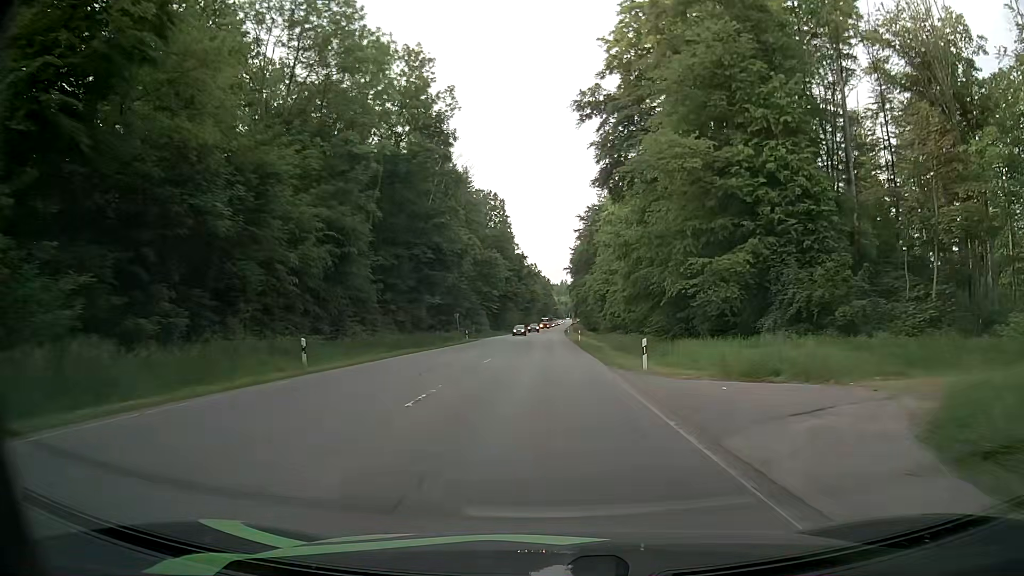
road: secondary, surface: asphalt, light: Day
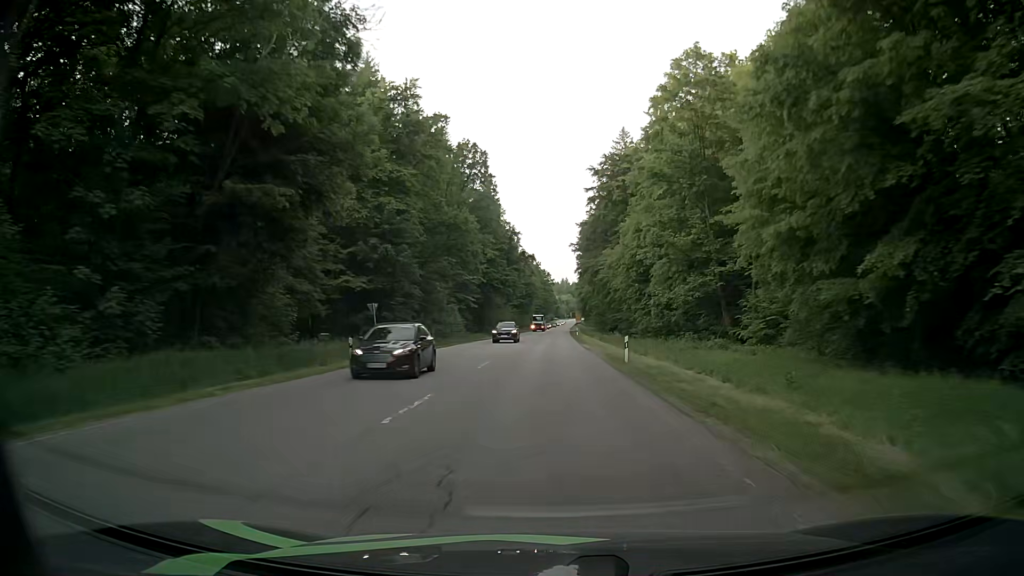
(0.0, +37.8) m; 0°
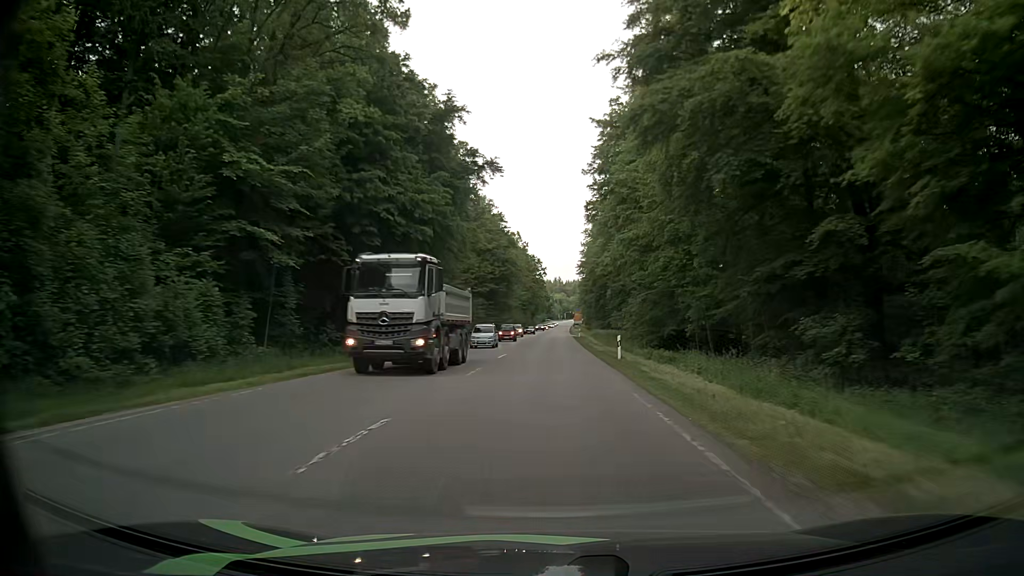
(+1.0, +63.6) m; +1°
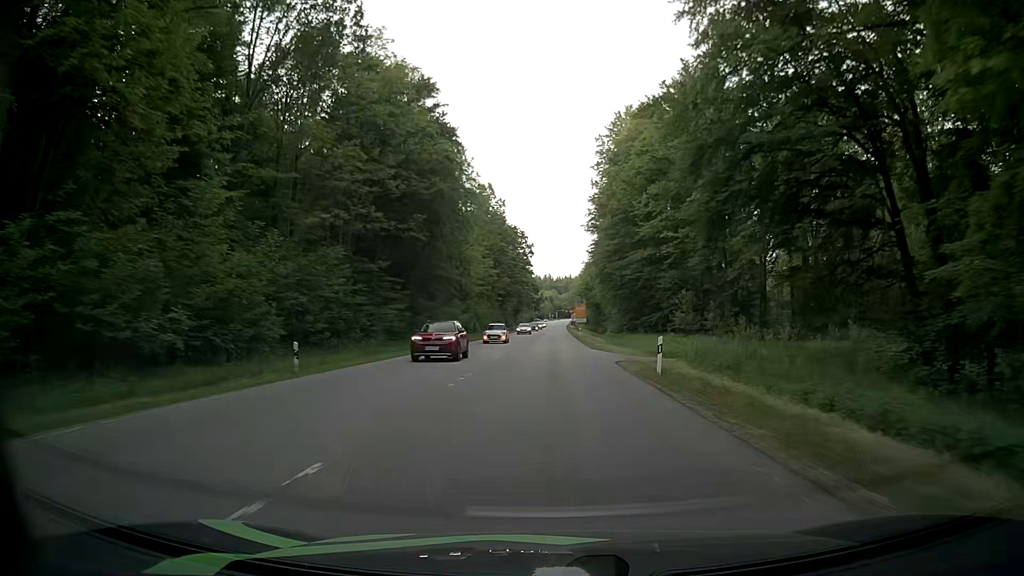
(+0.4, +63.6) m; +1°
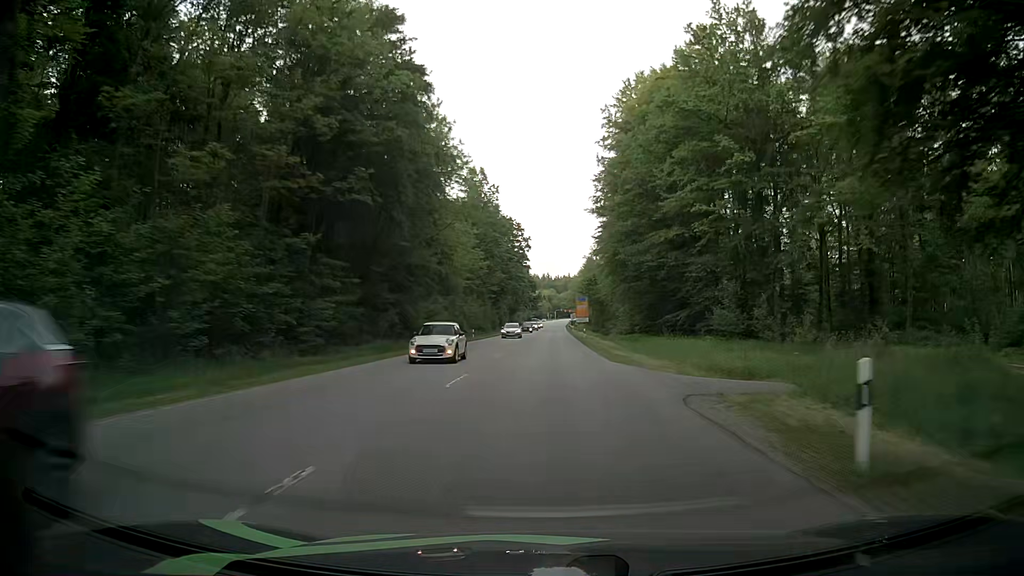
(0.0, +12.4) m; 0°
